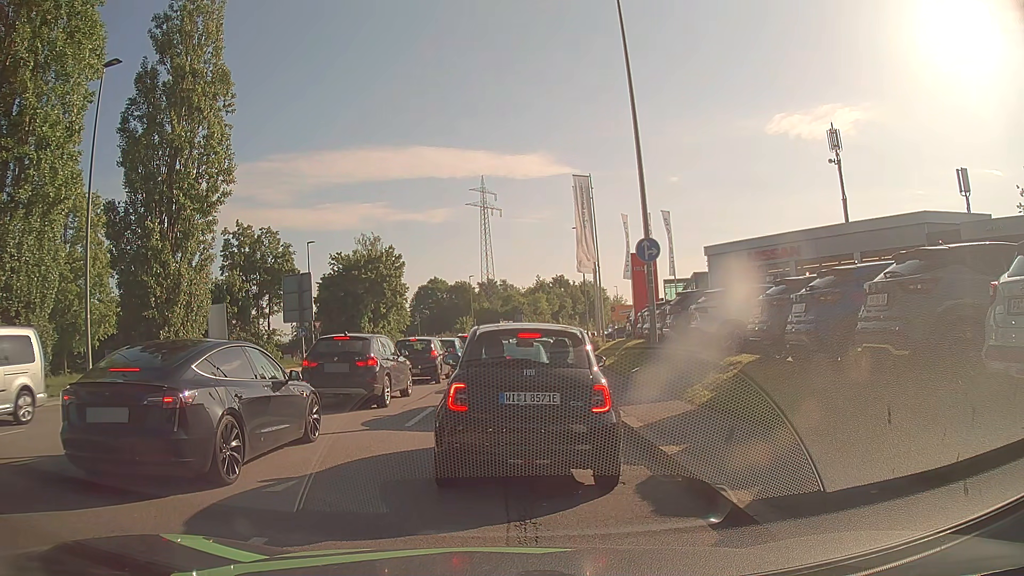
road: tertiary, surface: asphalt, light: Day
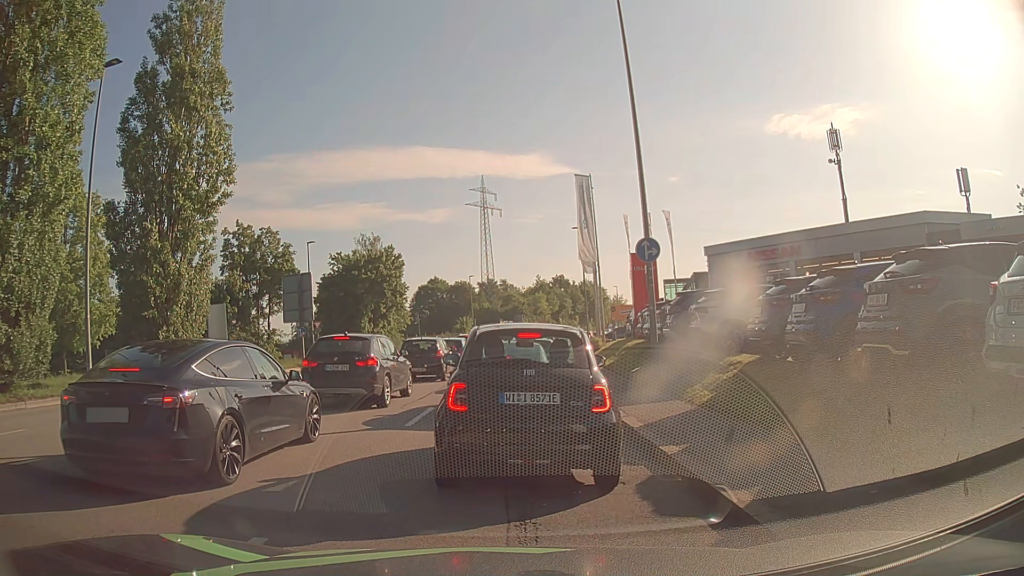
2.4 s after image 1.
(0.0, 0.0) m; 0°
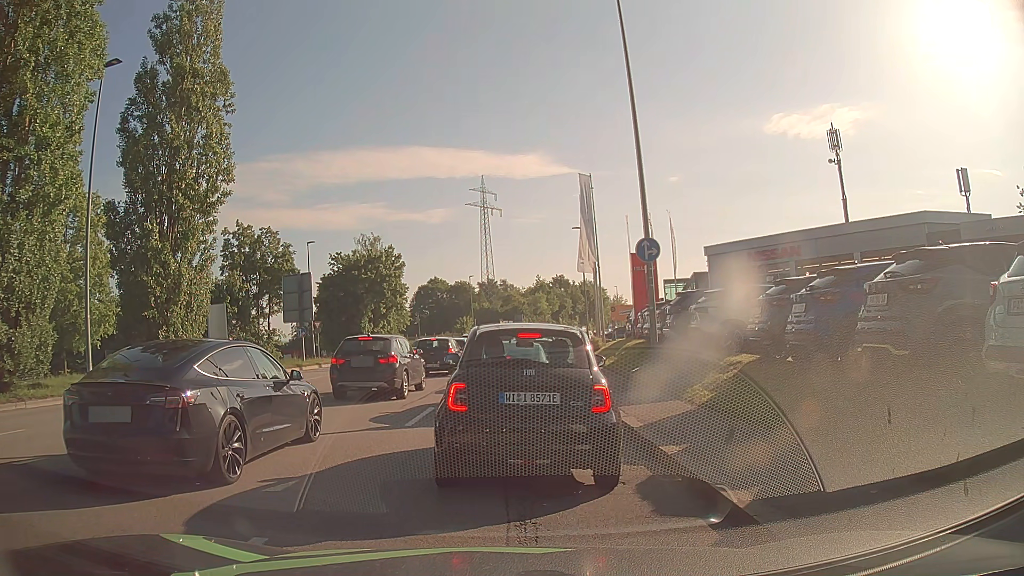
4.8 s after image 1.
(0.0, 0.0) m; 0°
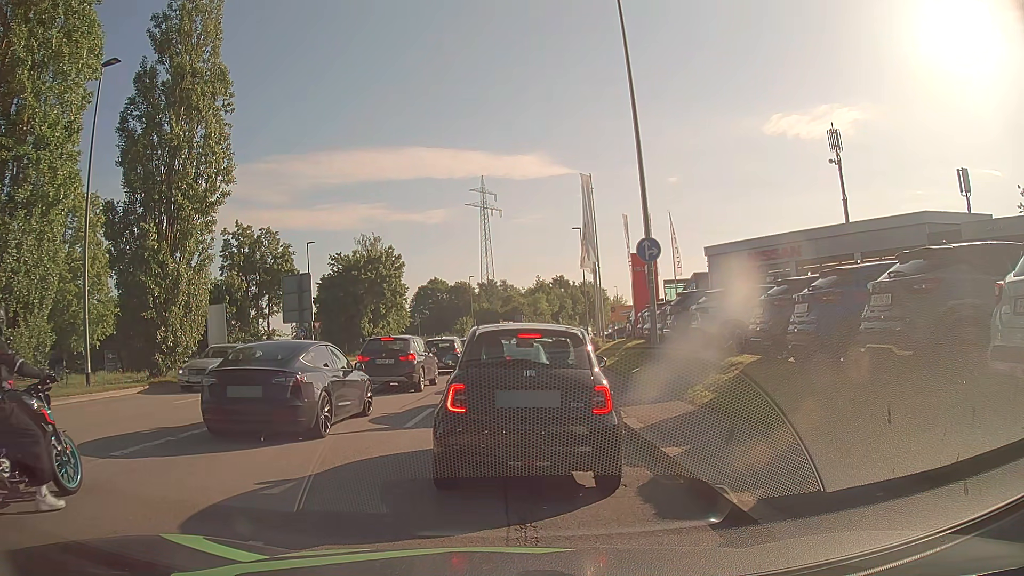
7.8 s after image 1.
(0.0, 0.0) m; 0°
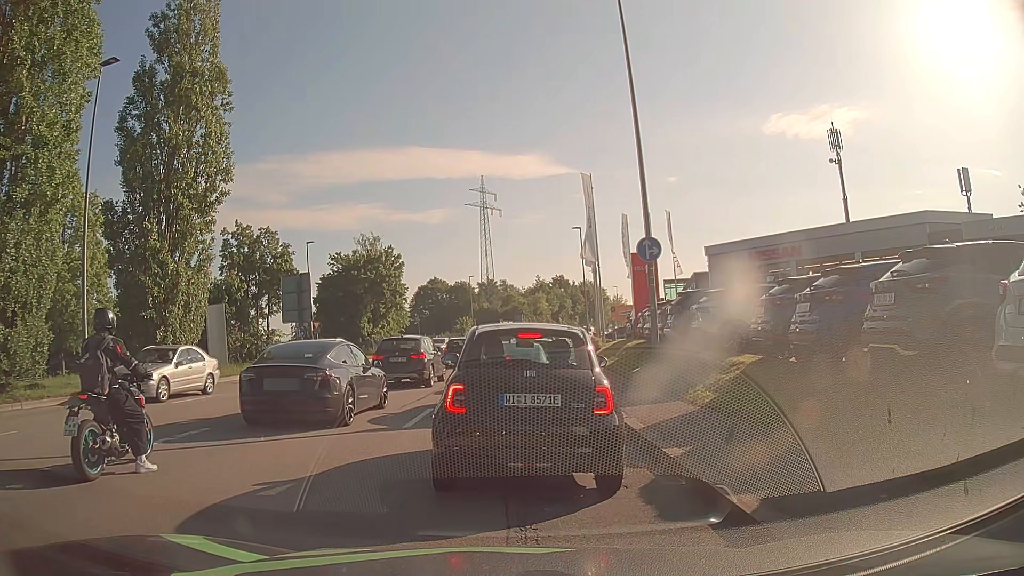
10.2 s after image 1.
(0.0, +0.1) m; 0°
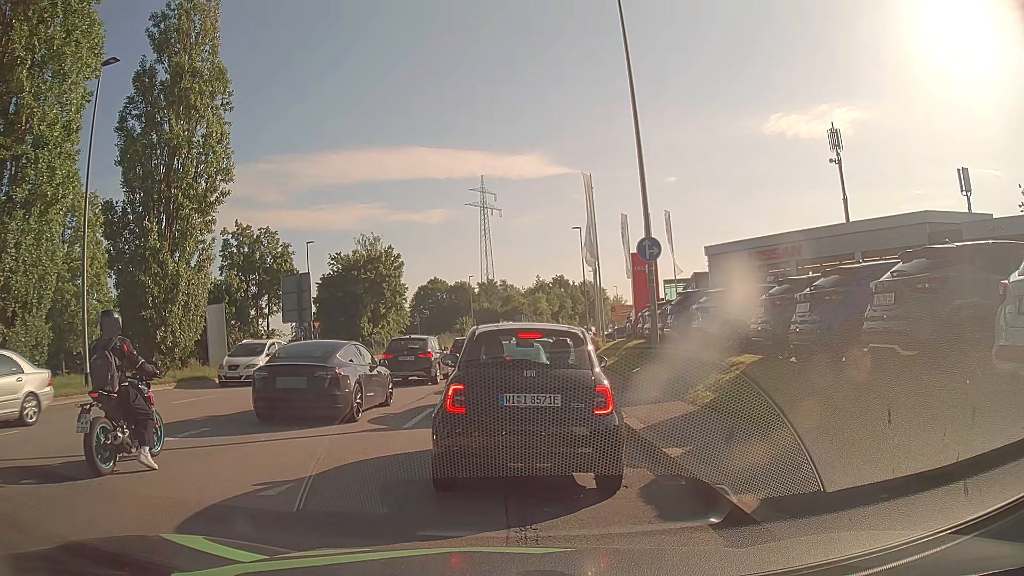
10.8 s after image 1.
(0.0, 0.0) m; 0°
